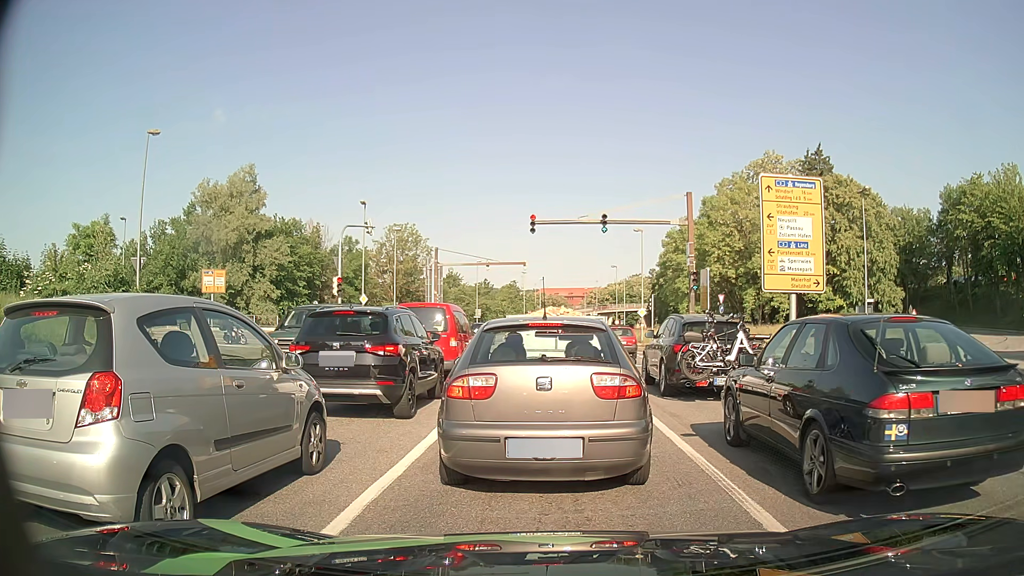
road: primary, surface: asphalt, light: Day
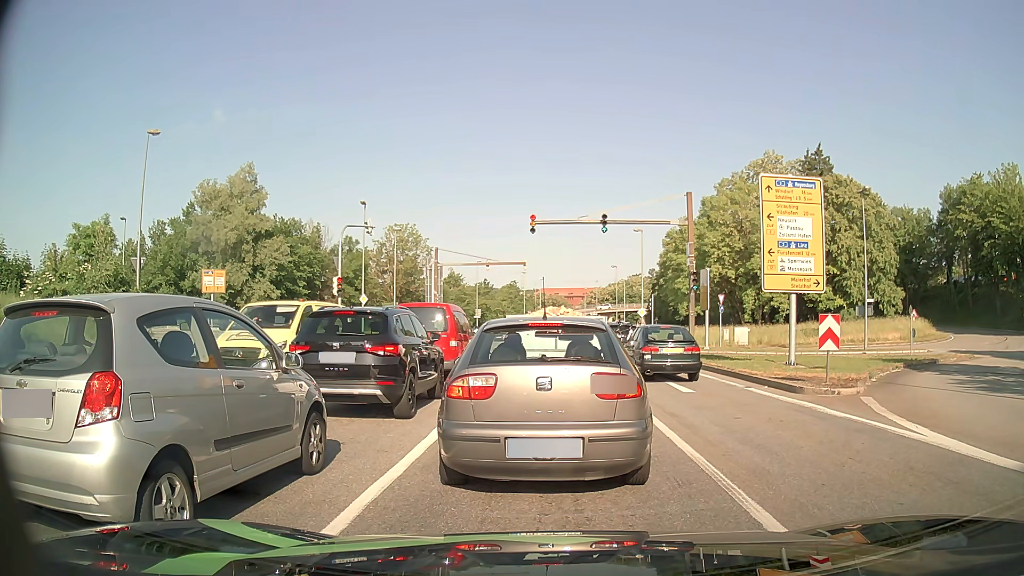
(0.0, 0.0) m; 0°
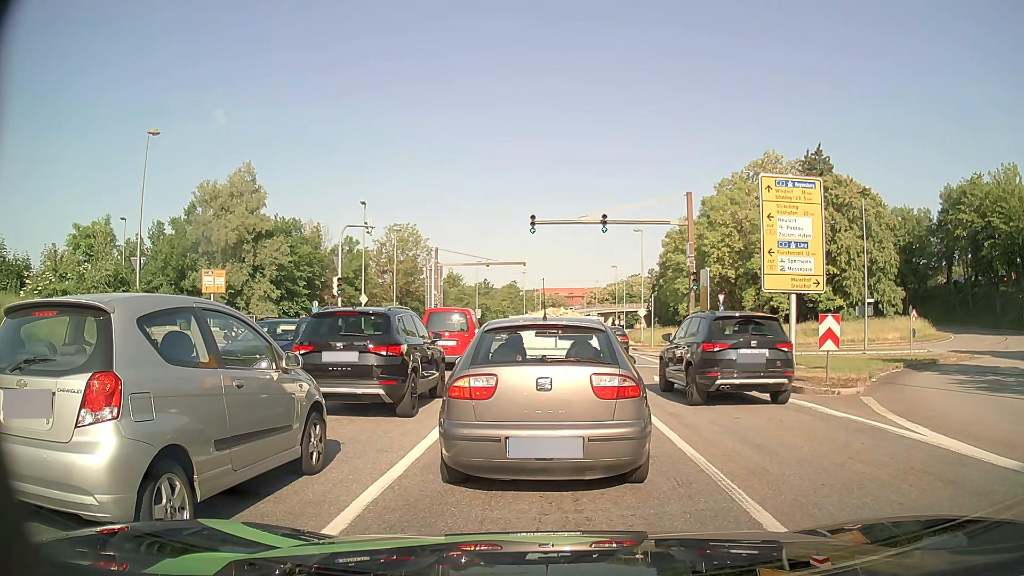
(0.0, 0.0) m; 0°
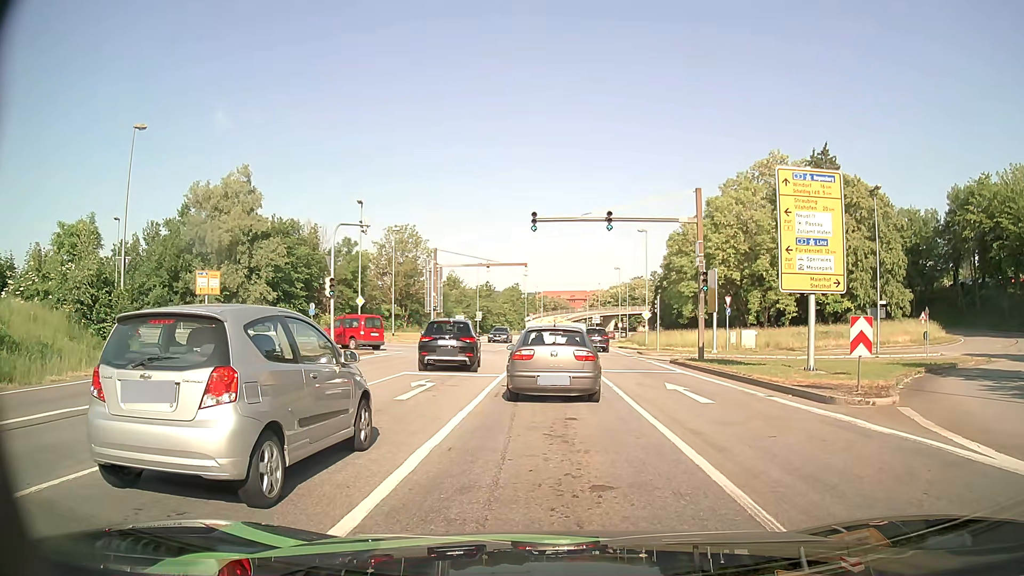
(0.0, +1.6) m; +1°
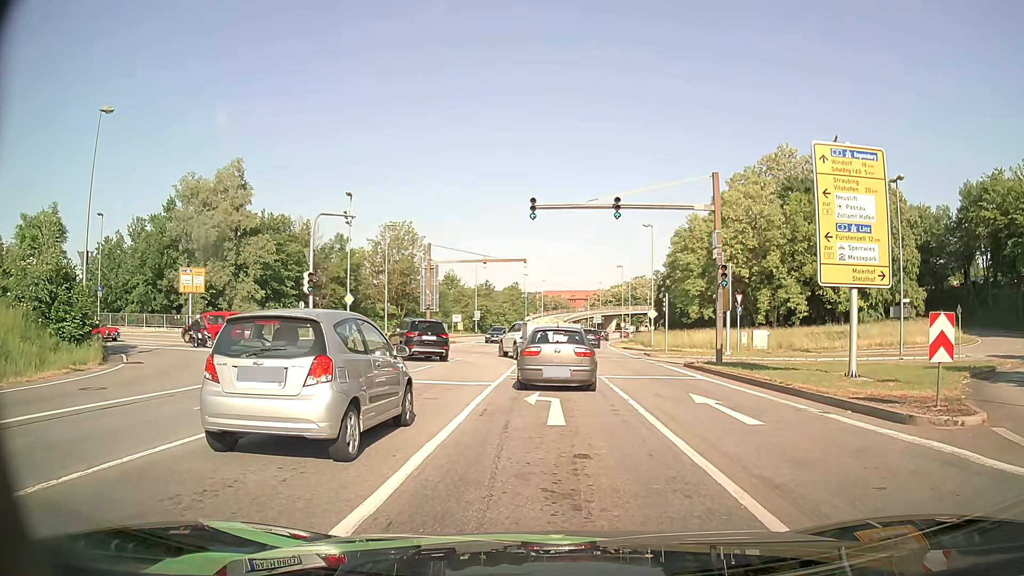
(0.0, +3.2) m; -1°
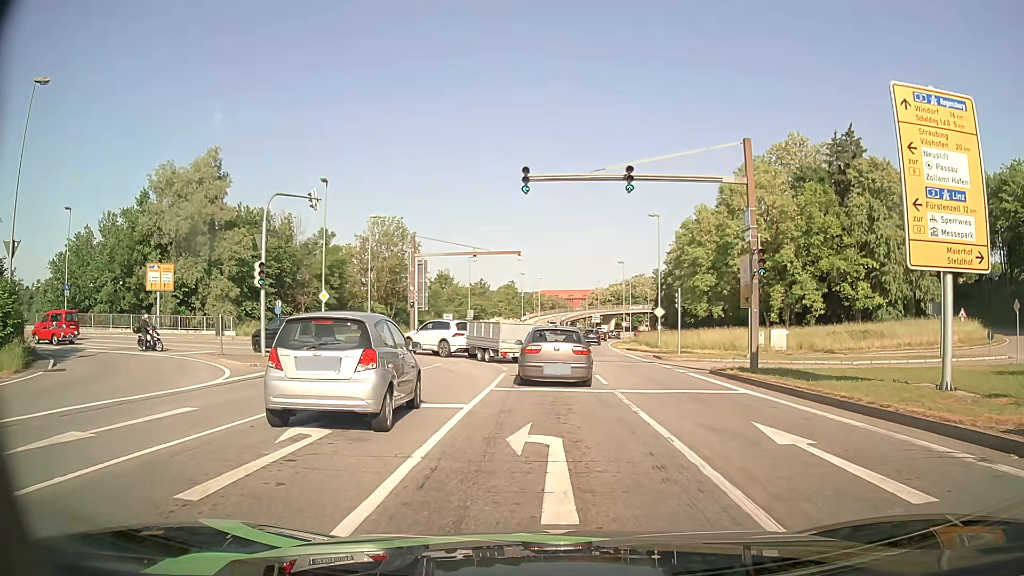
(+0.1, +5.0) m; +1°
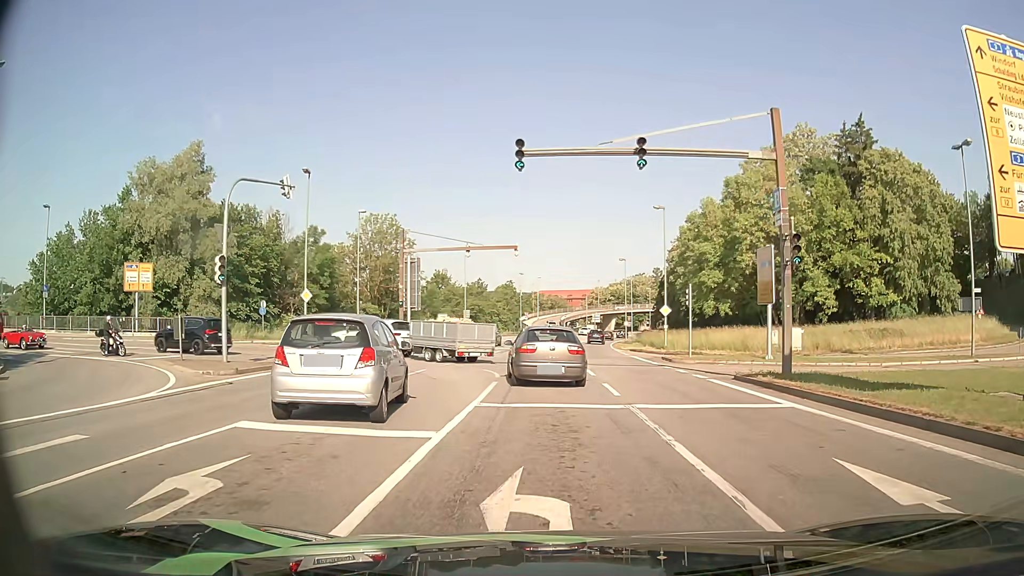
(0.0, +3.1) m; 0°
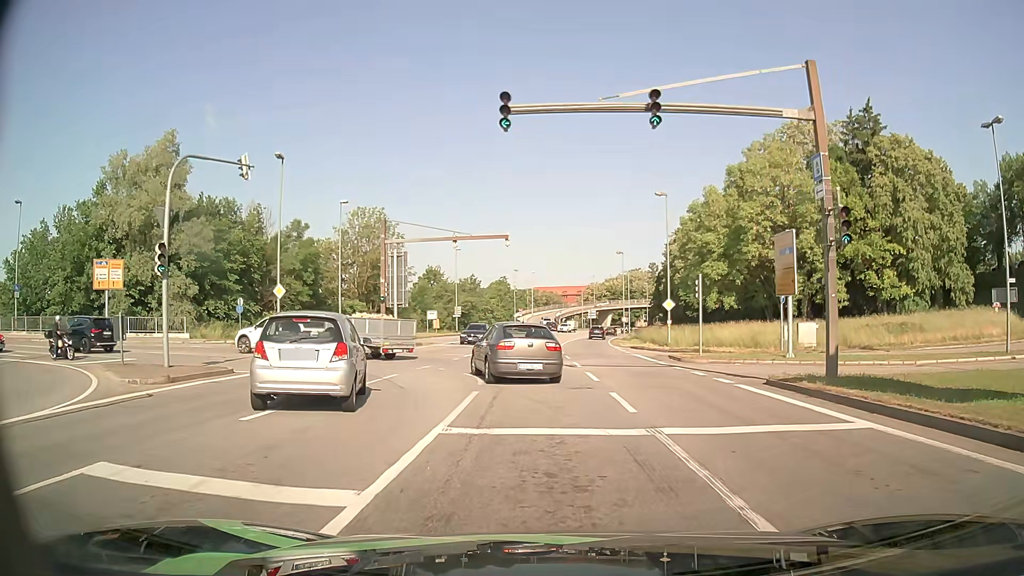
(0.0, +3.4) m; 0°
(0, +10) (-1, +20) (-7, +28) (-17, +30) (-27, +31) (-37, +31) (-47, +33) (-57, +34) (-66, +36) (-76, +38) m
